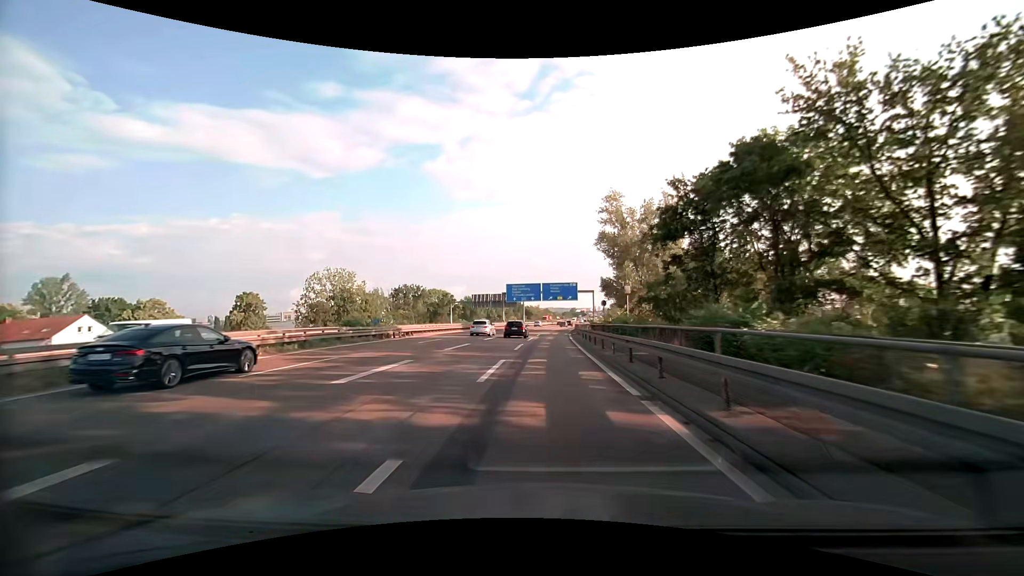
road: motorway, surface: asphalt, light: Day
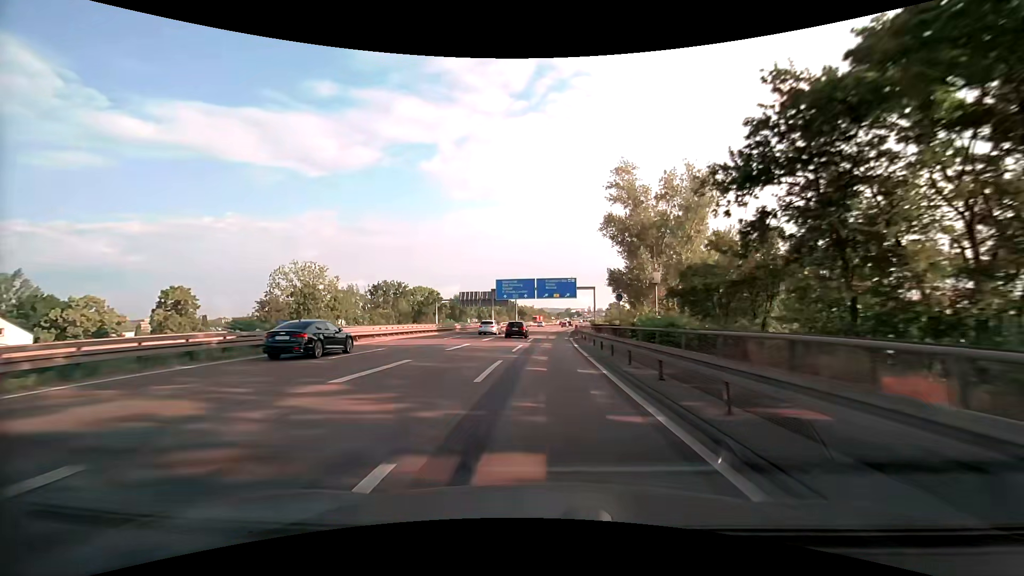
(0.0, +12.2) m; +1°
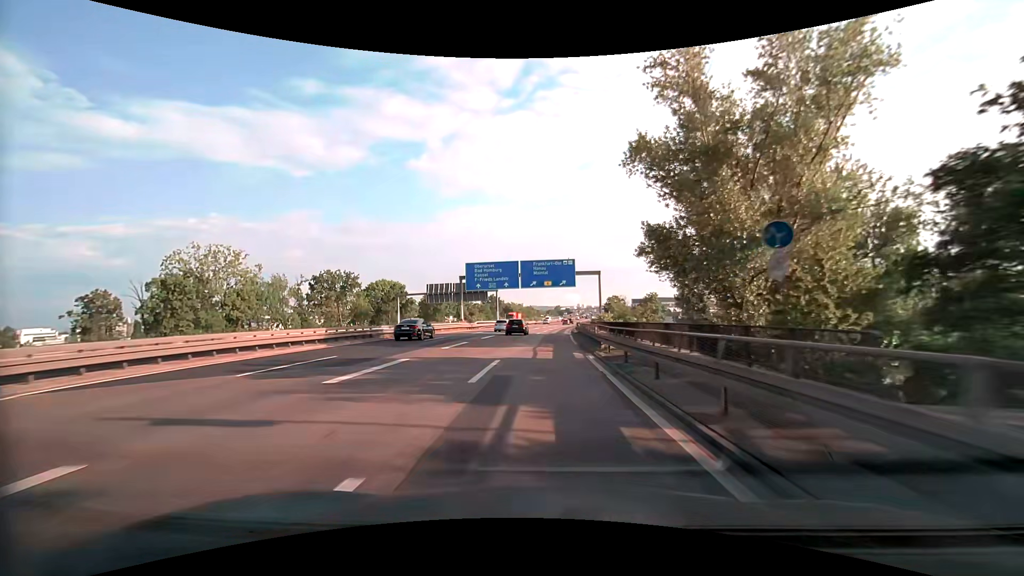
(+0.2, +24.3) m; +1°
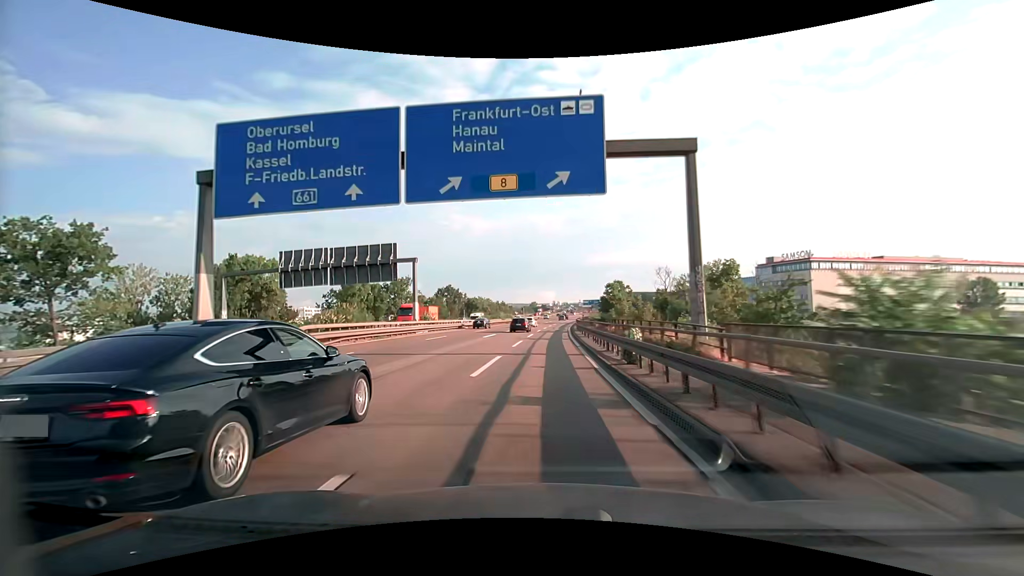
(+1.3, +48.6) m; +3°
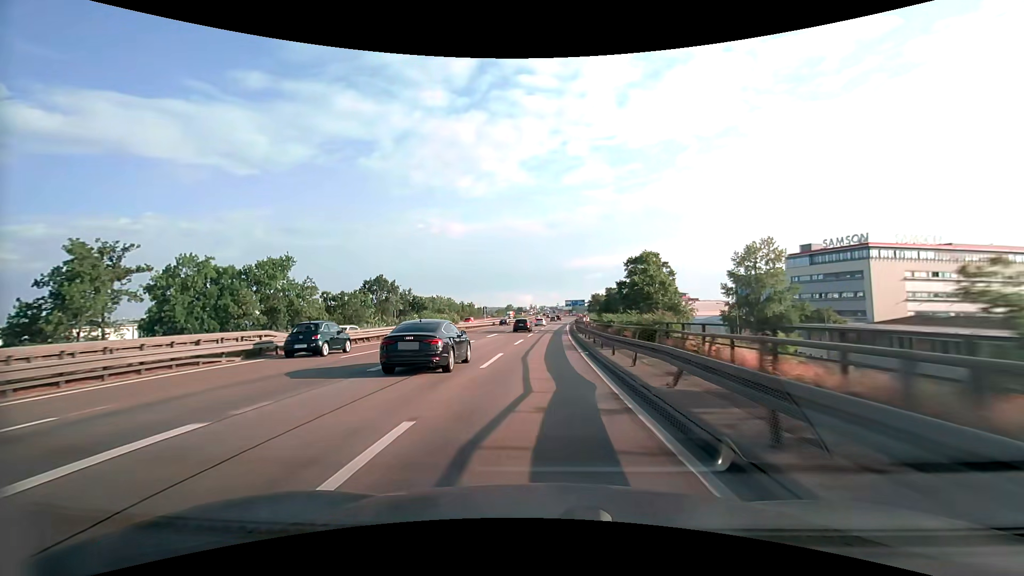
(+1.0, +48.6) m; +3°
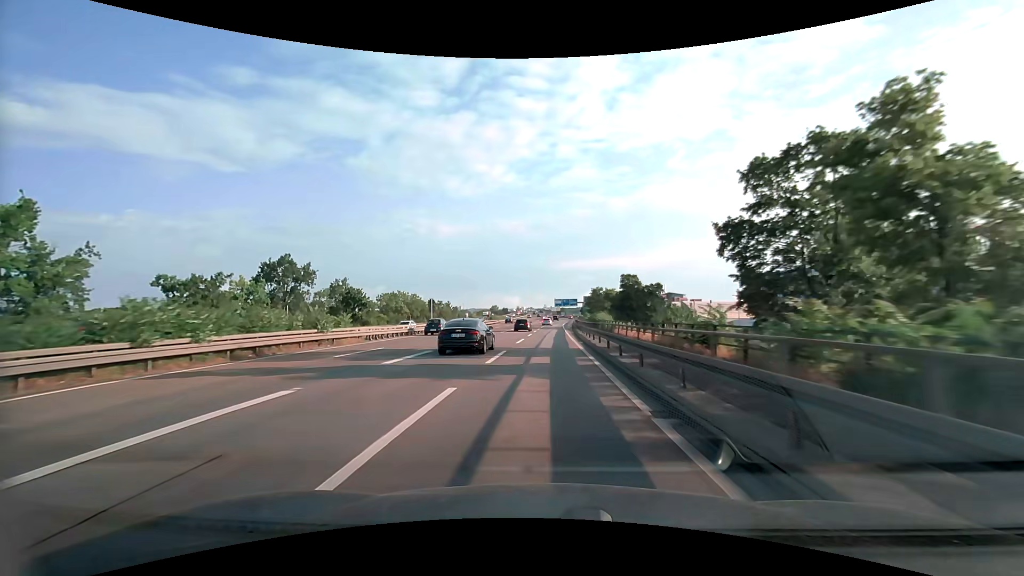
(+0.4, +36.1) m; +1°
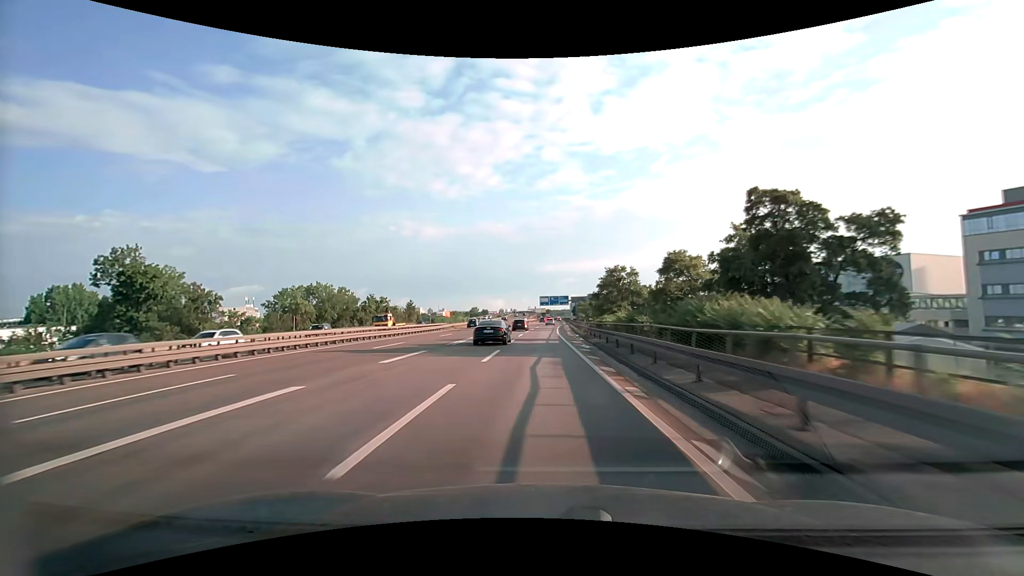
(+0.8, +47.4) m; +2°
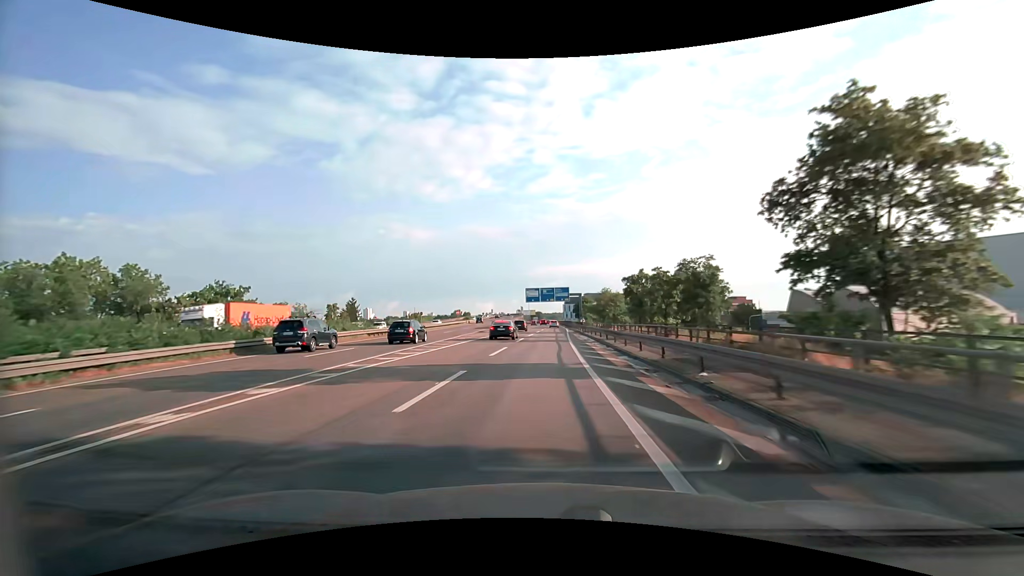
(+0.6, +57.8) m; +1°
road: motorway_link
(0, +10) (0, +20) (0, +30) (+1, +40) (+1, +50) (+1, +60) (+2, +70) (+2, +80) (+2, +90) (+3, +100) m
